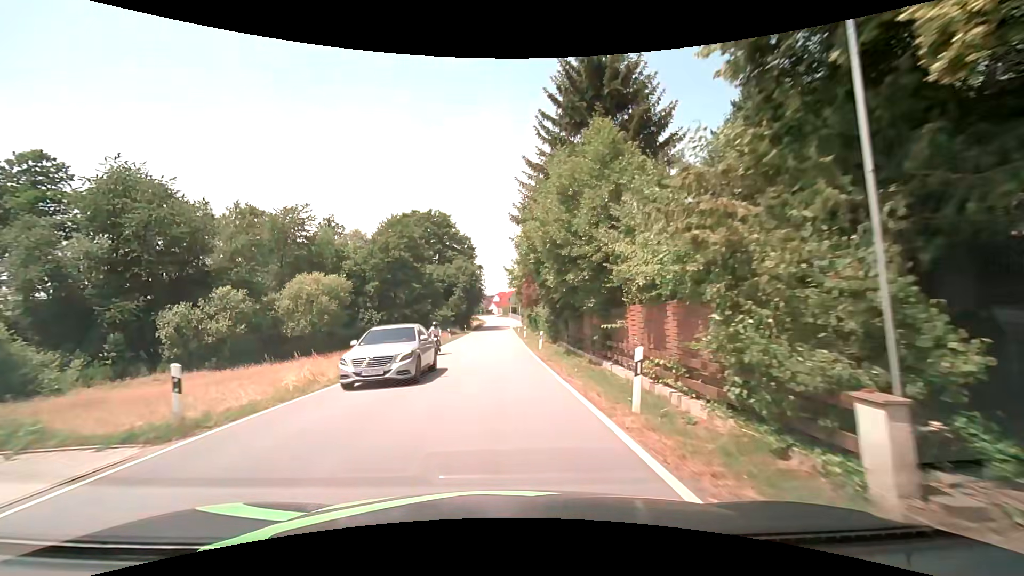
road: secondary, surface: asphalt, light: Day
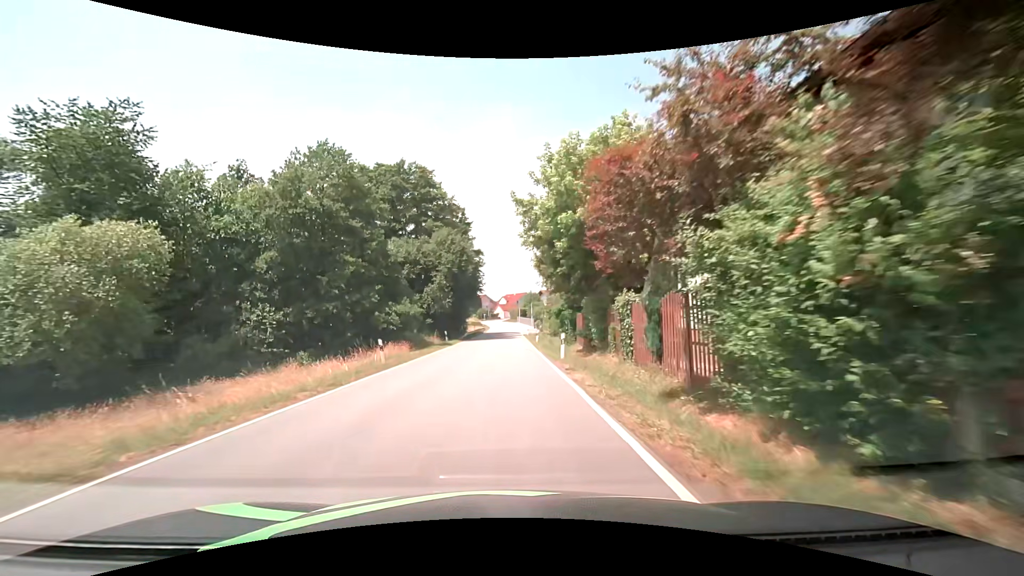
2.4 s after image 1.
(-0.2, +28.5) m; -1°
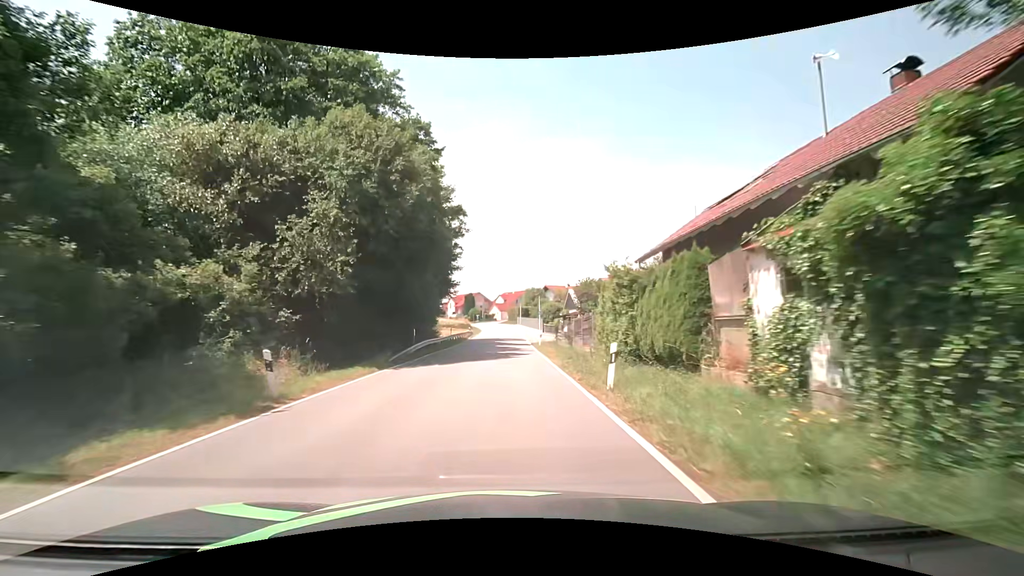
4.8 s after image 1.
(0.0, +29.8) m; 0°
(0, +10) (0, +20) (0, +30) (0, +40) (0, +50) (+1, +60) (+1, +70) (+1, +80) (0, +90) (0, +100) m
